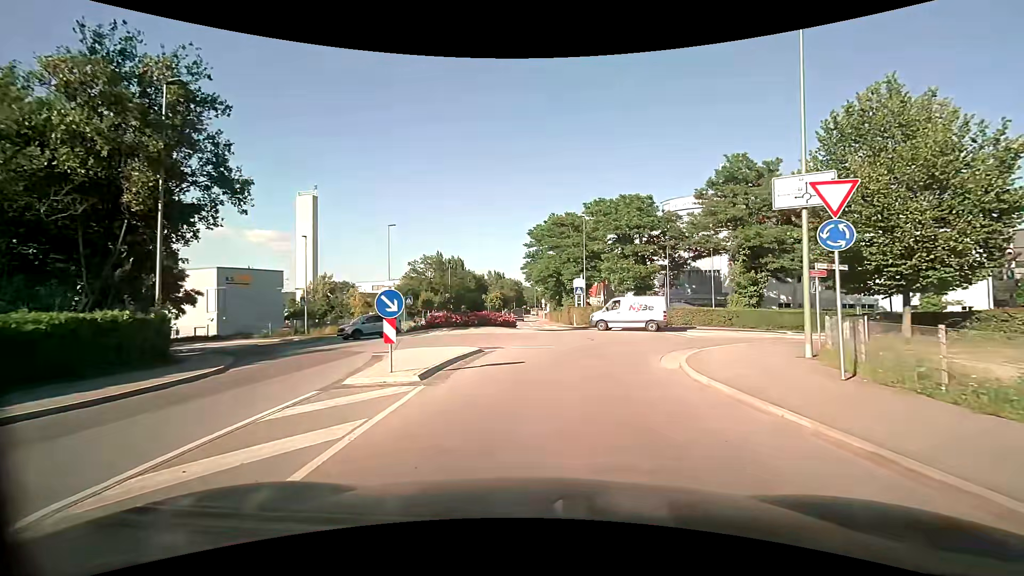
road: tertiary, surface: asphalt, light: Day
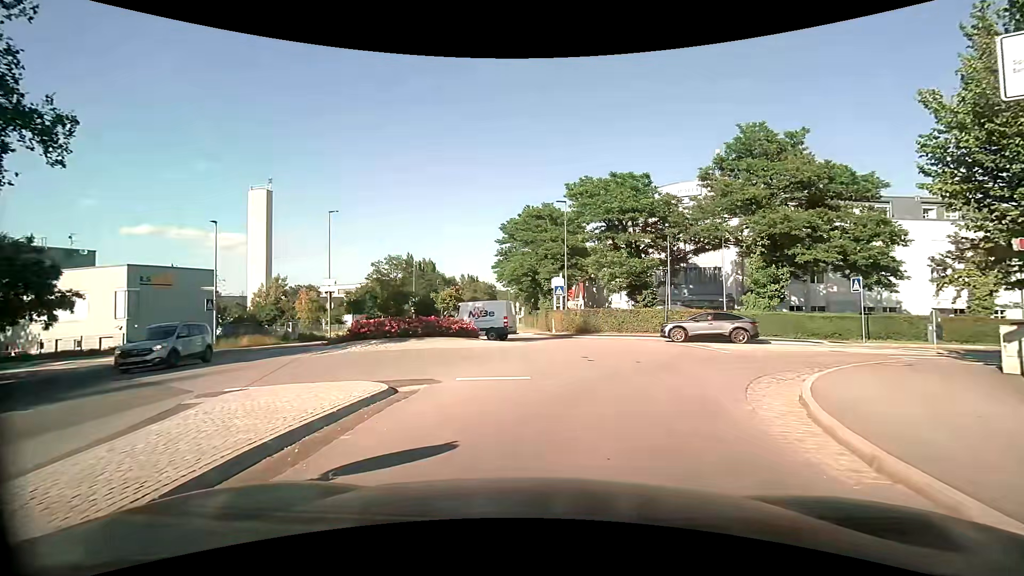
(+0.1, +7.8) m; +4°
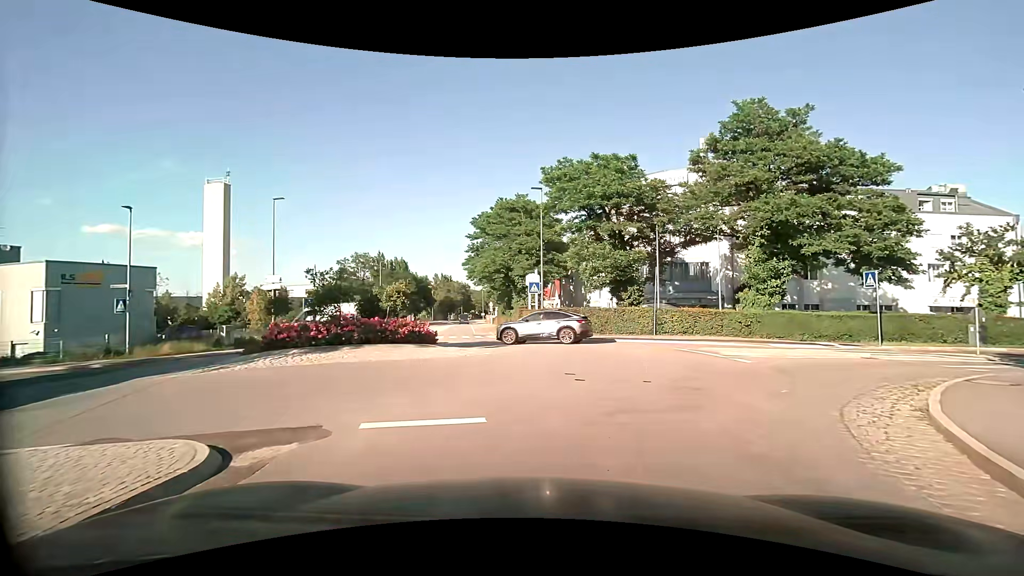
(0.0, +4.0) m; +1°
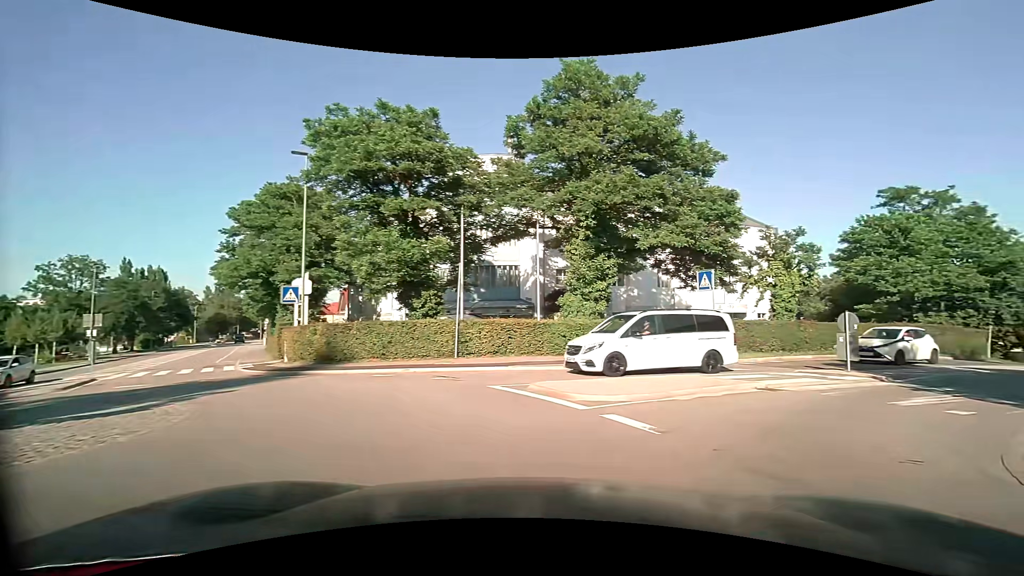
(+1.2, +8.7) m; +21°
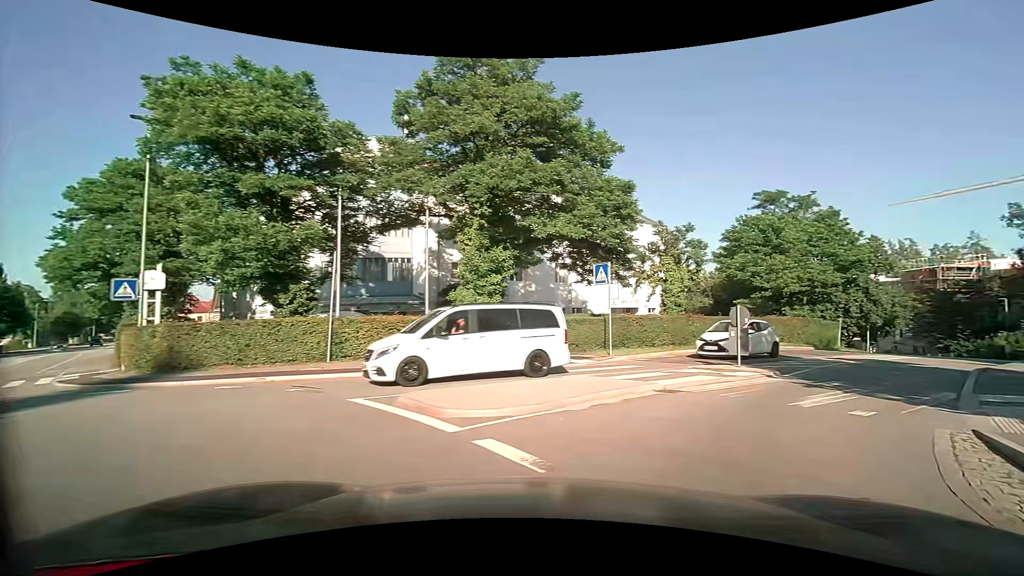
(+0.2, +1.9) m; +11°
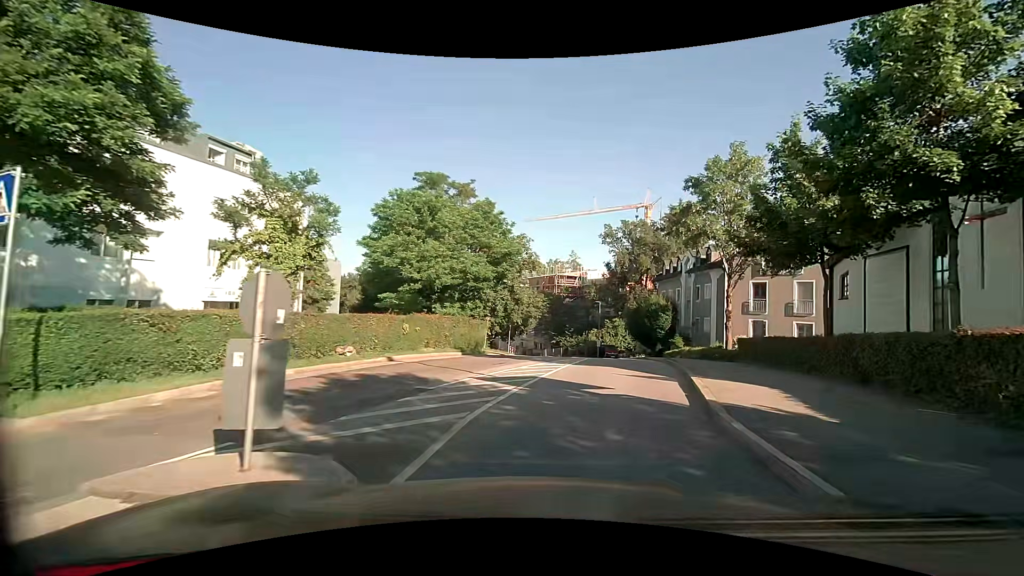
(+3.9, +9.9) m; +37°
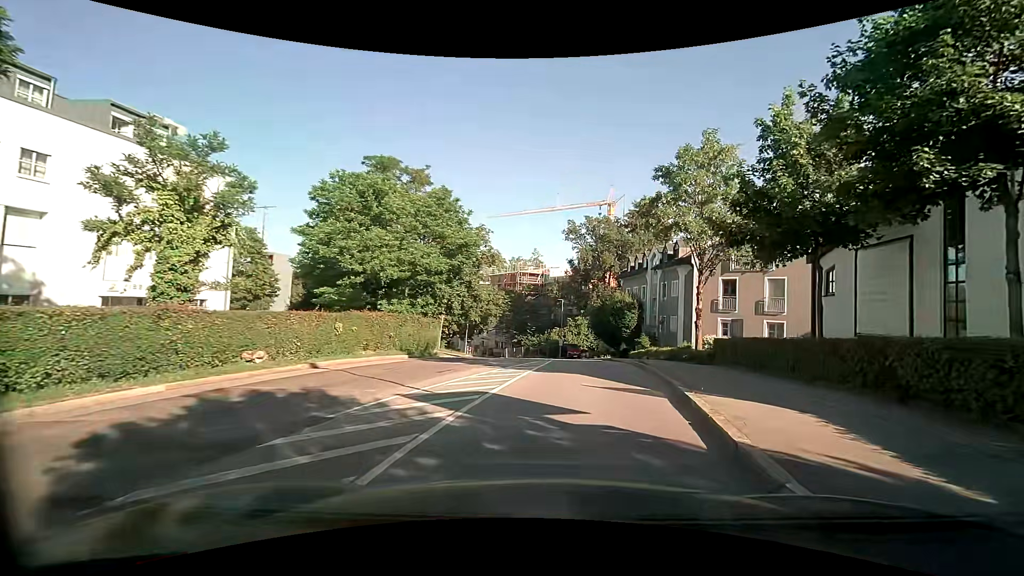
(+0.1, +3.0) m; +3°
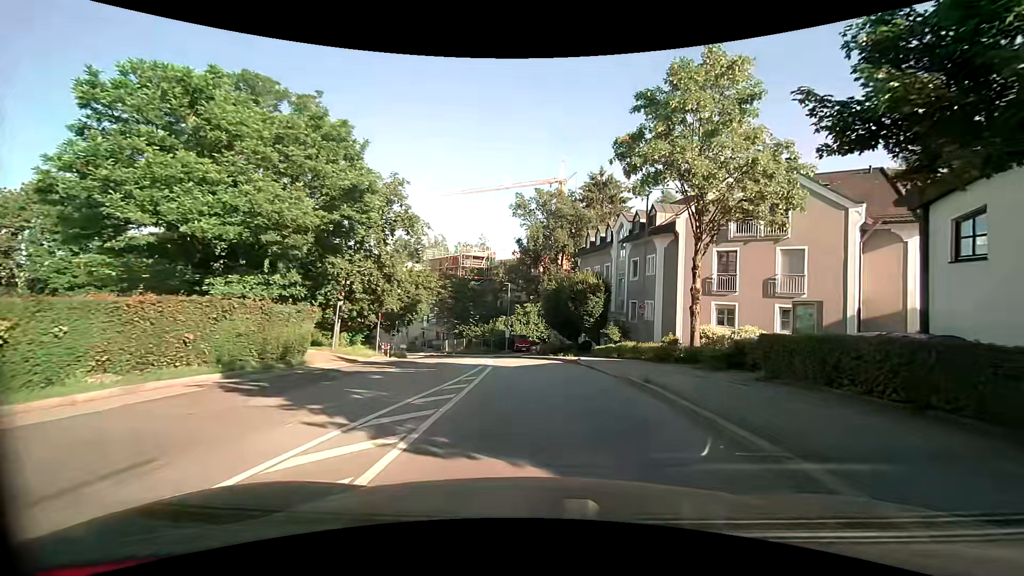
(+0.8, +9.9) m; +7°
(0, +10) (0, +20) (0, +30) (-2, +40) (-5, +49) (-8, +59) (-12, +68) (-17, +77) (-23, +85) (-29, +93) m
